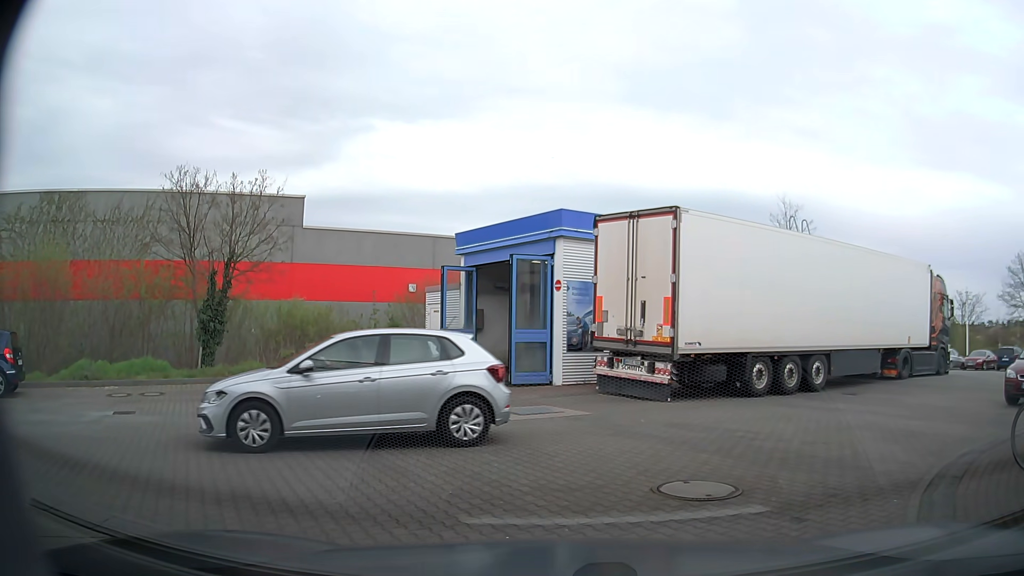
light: Day
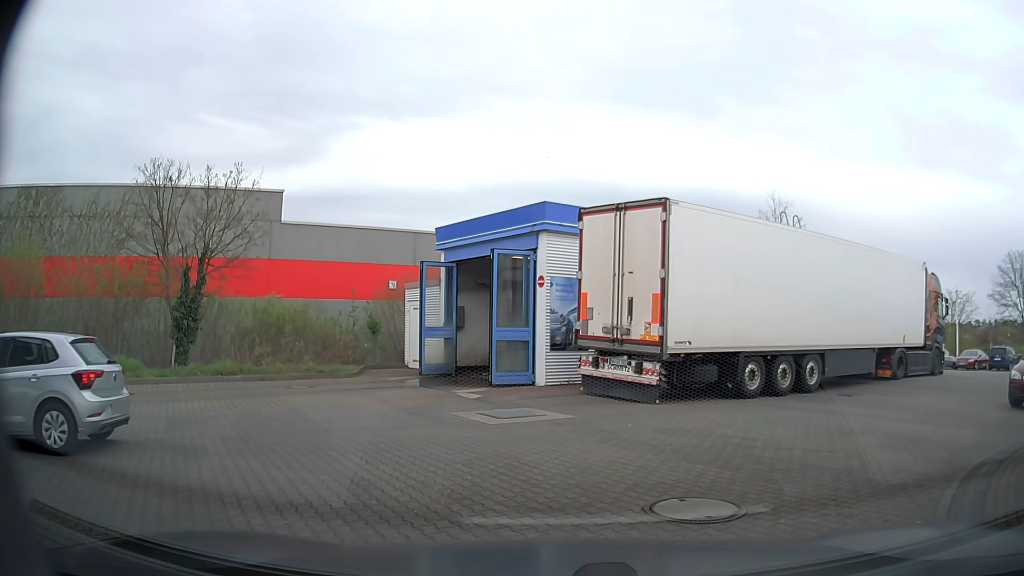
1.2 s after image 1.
(0.0, +0.7) m; 0°
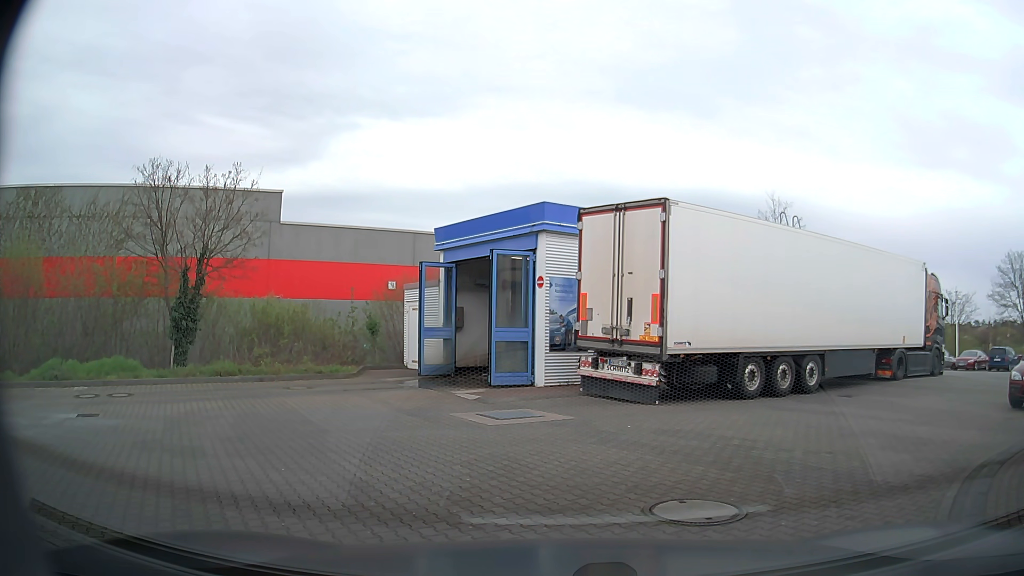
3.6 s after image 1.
(0.0, +0.1) m; 0°
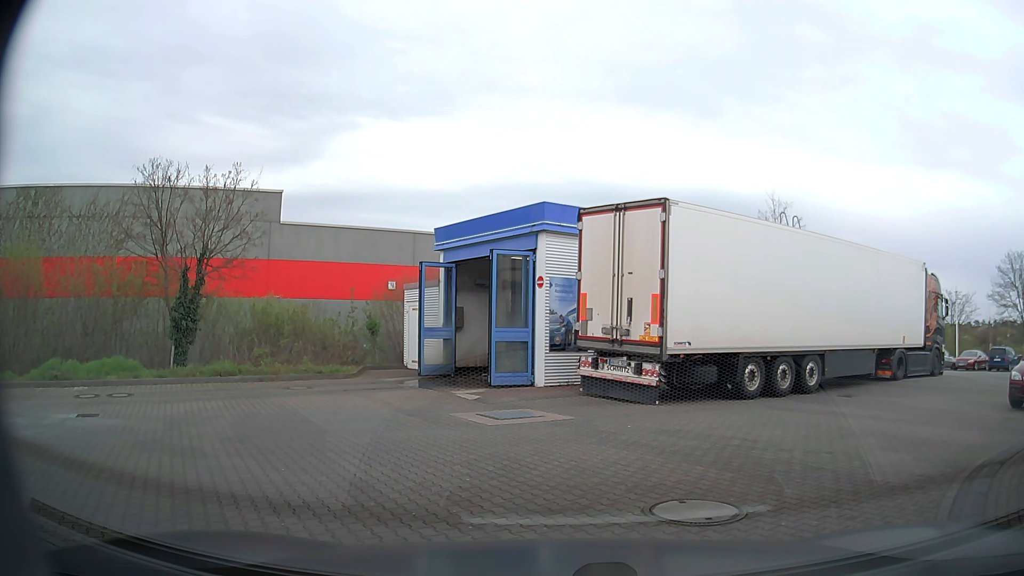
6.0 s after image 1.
(0.0, 0.0) m; 0°
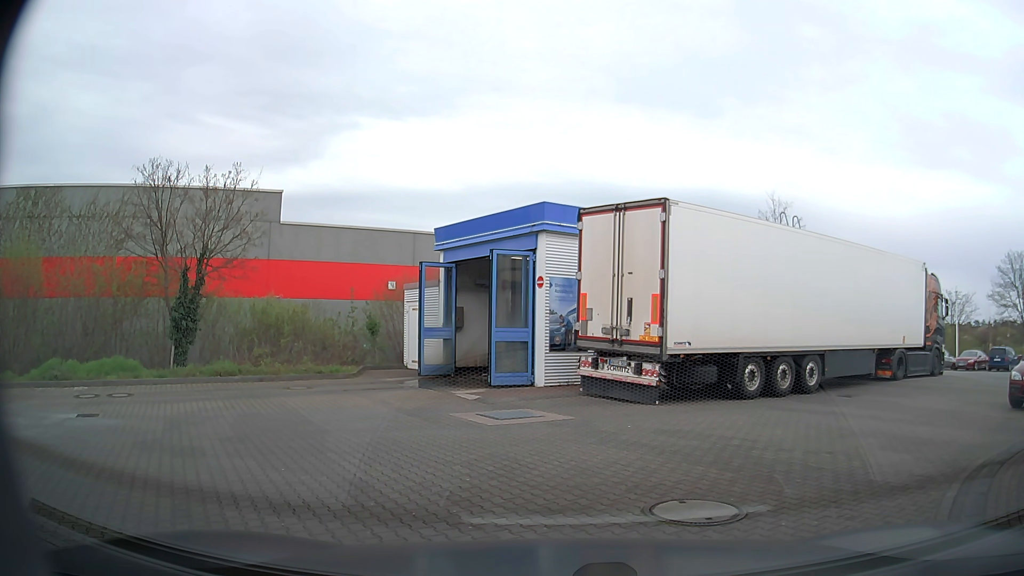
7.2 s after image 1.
(0.0, 0.0) m; 0°
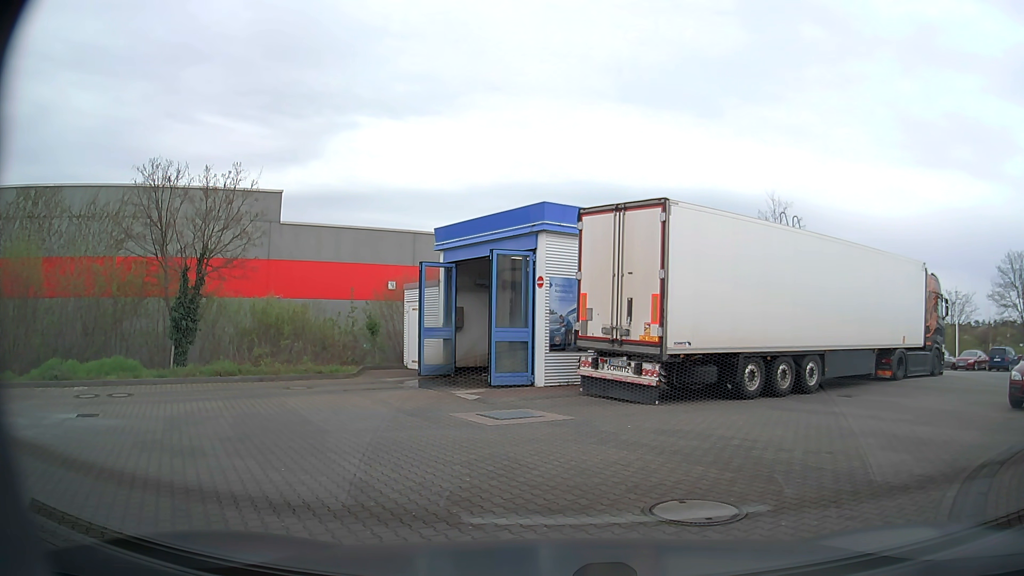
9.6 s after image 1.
(0.0, 0.0) m; 0°
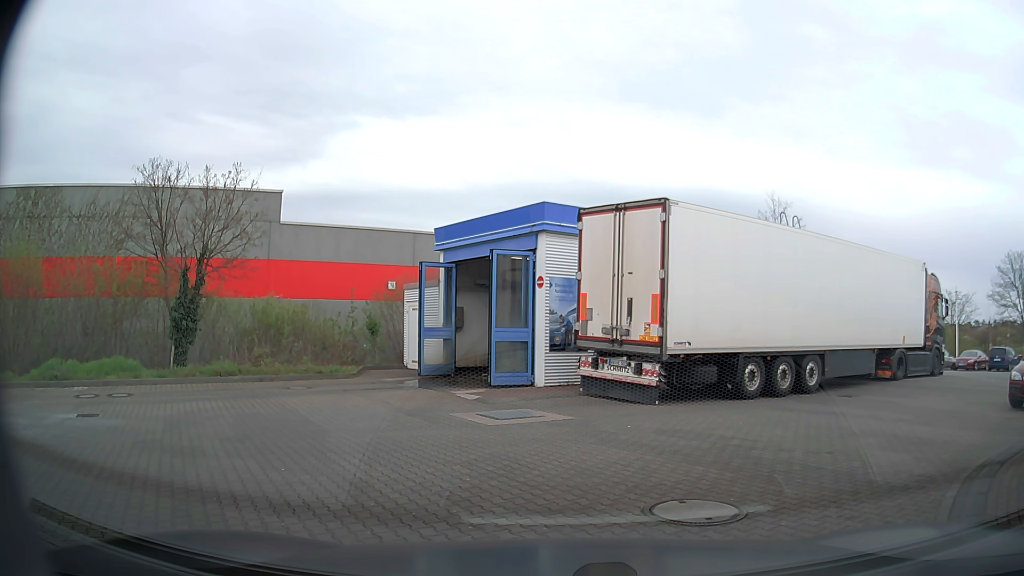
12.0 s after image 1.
(0.0, 0.0) m; 0°
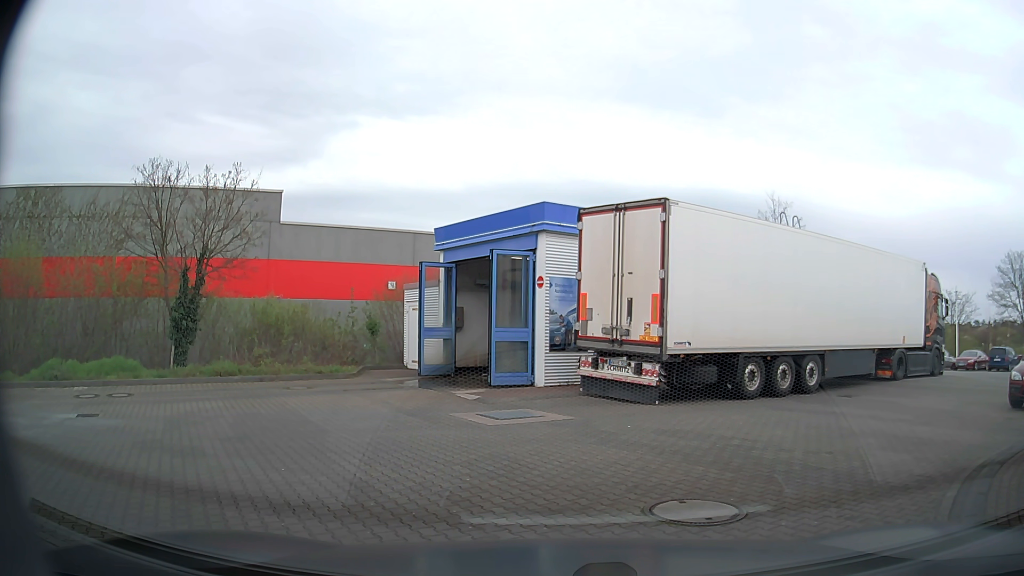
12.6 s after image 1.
(0.0, 0.0) m; 0°
